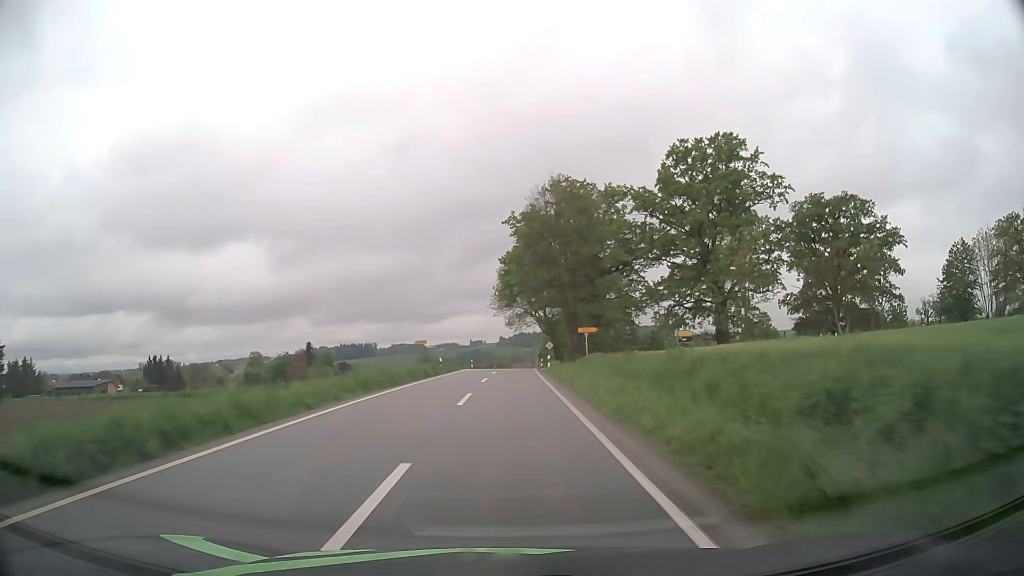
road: tertiary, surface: asphalt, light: Day
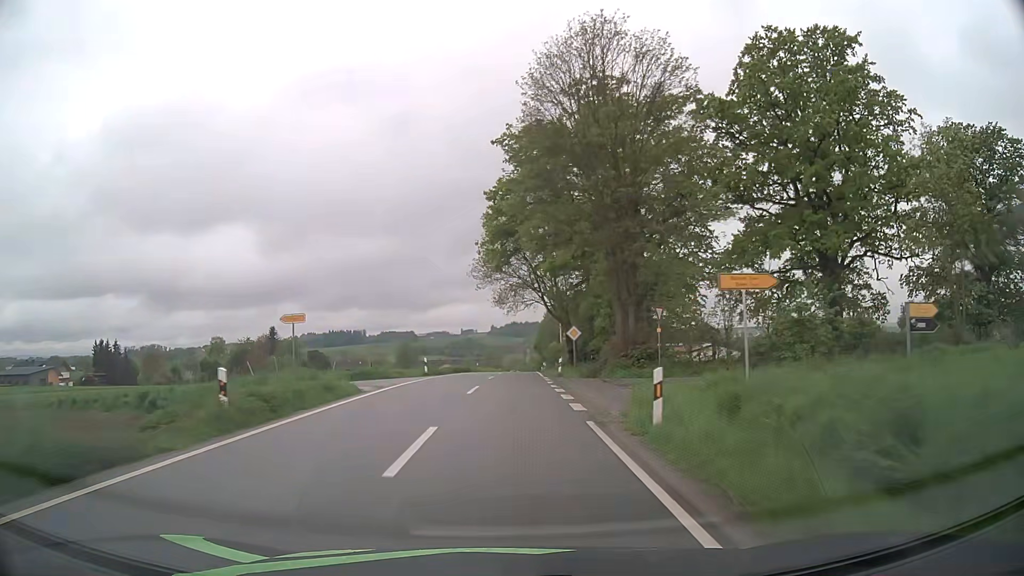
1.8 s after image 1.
(+0.3, +32.7) m; +1°
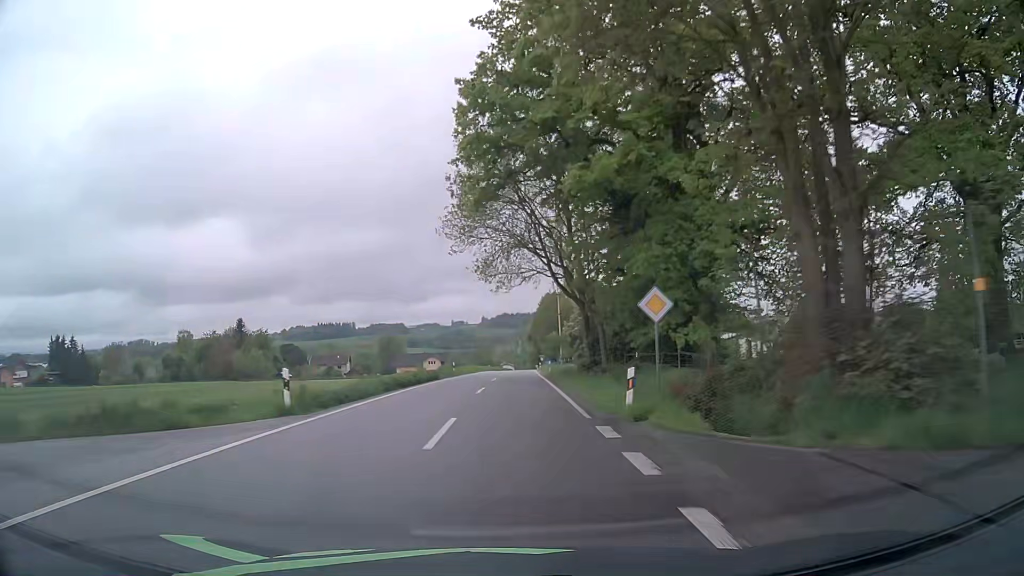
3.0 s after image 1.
(+0.1, +21.8) m; +1°
(0, +10) (0, +20) (0, +30) (0, +40) (+1, +50) (+1, +60) (+1, +70) (+2, +80) (+2, +90) (+2, +100) m
